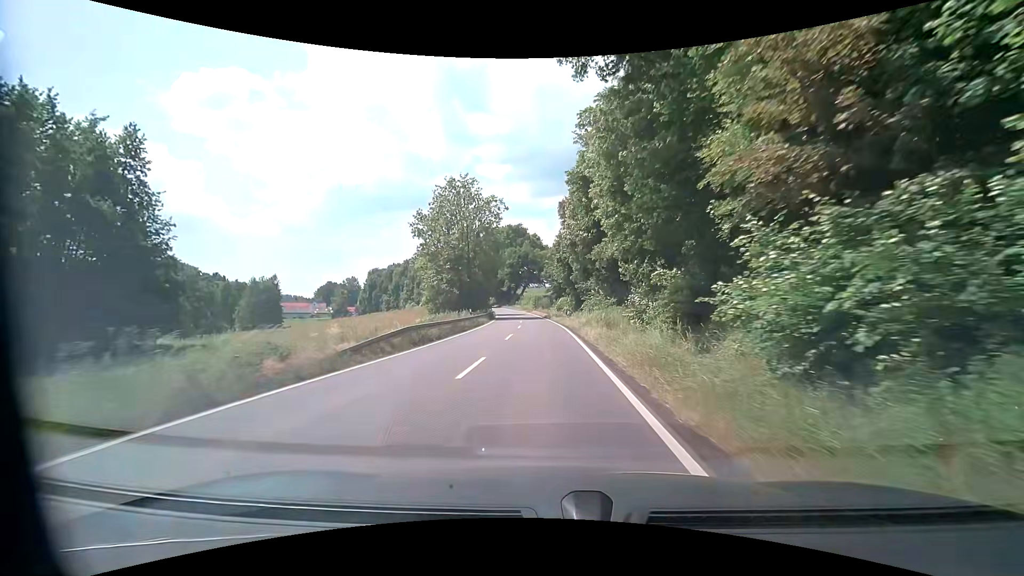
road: secondary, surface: asphalt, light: Day
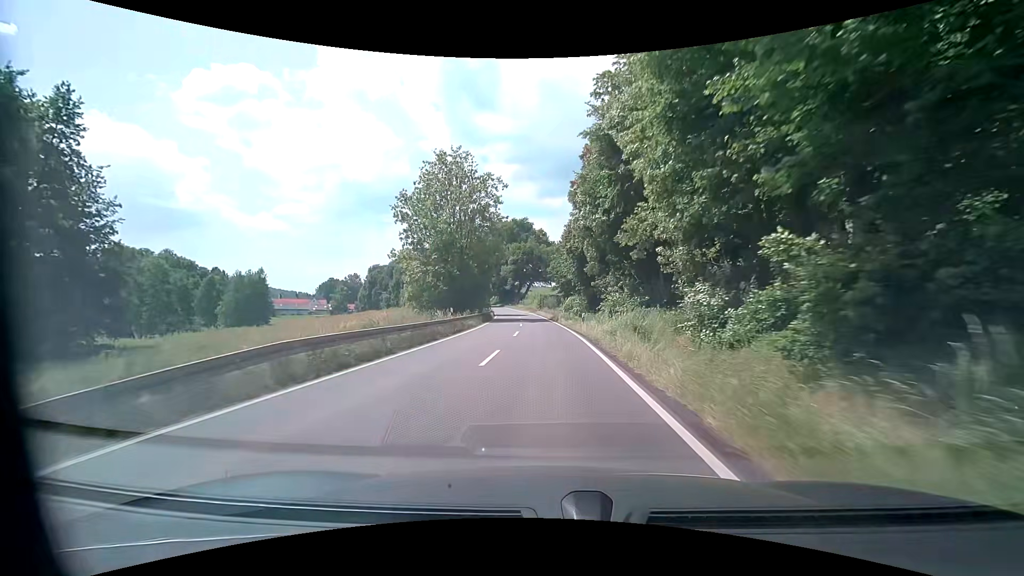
(0.0, +9.9) m; 0°
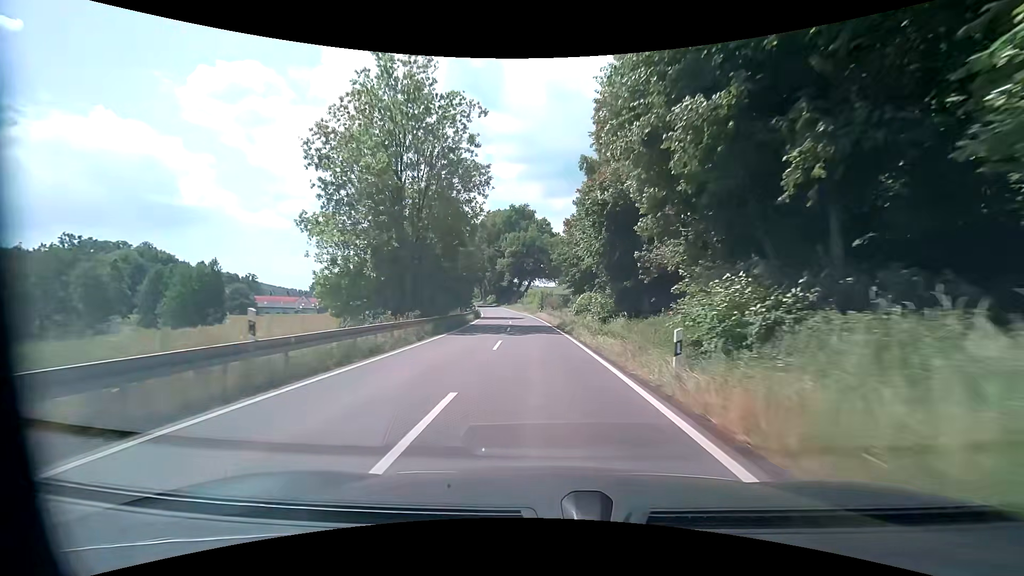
(-0.2, +19.9) m; -1°
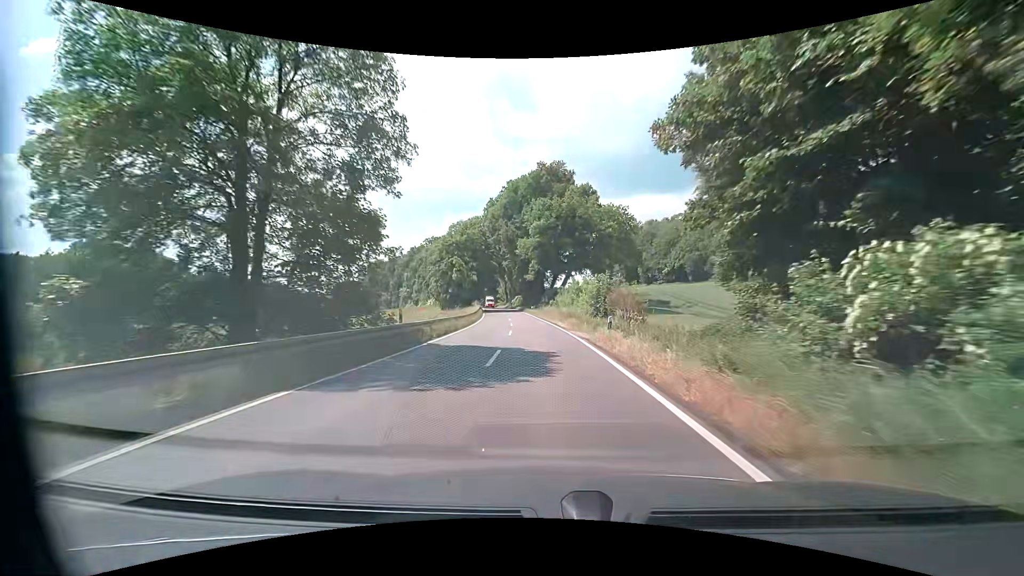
(-1.5, +40.1) m; -4°
